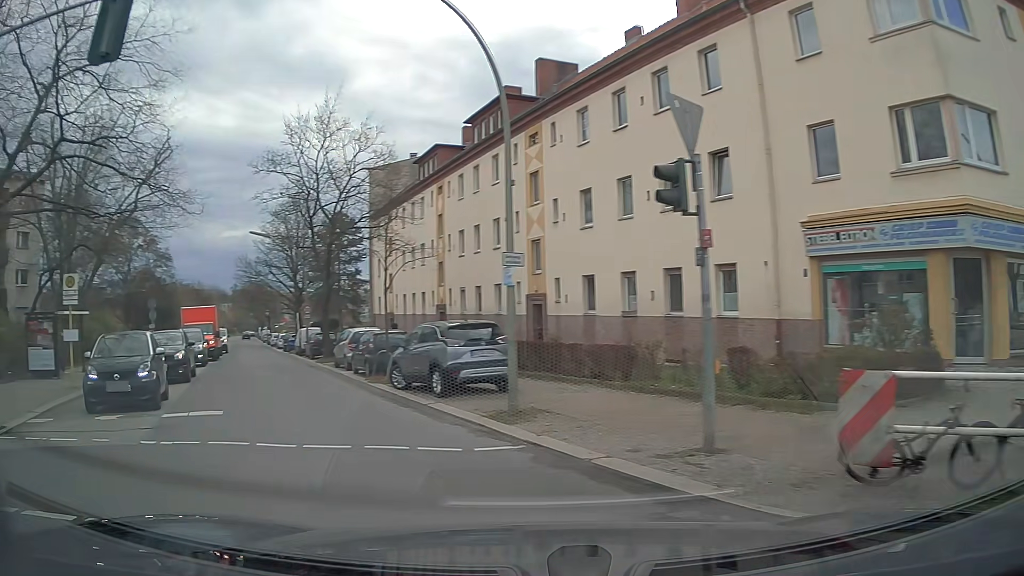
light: Day
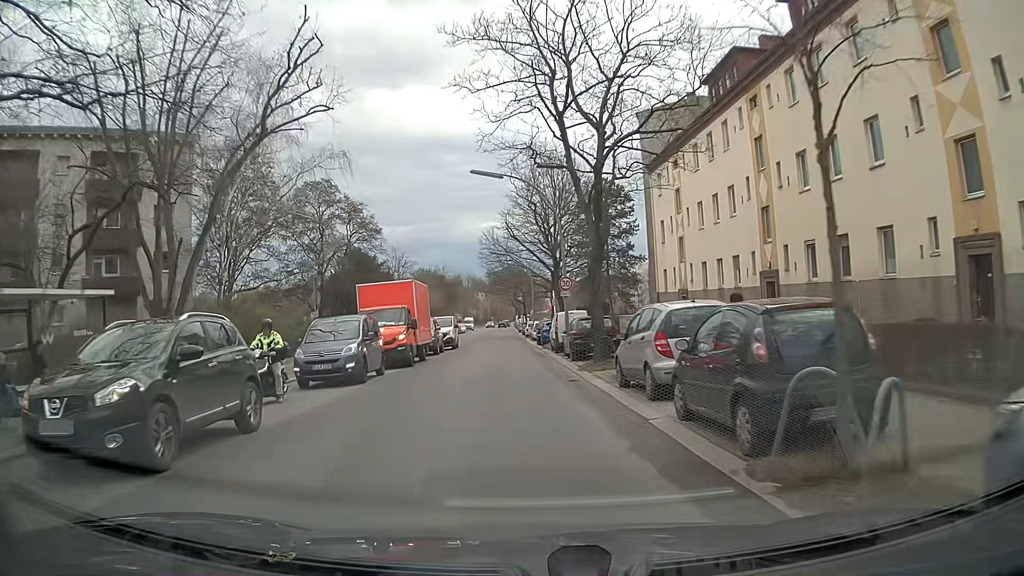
(-3.9, +14.4) m; -22°
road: tertiary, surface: asphalt
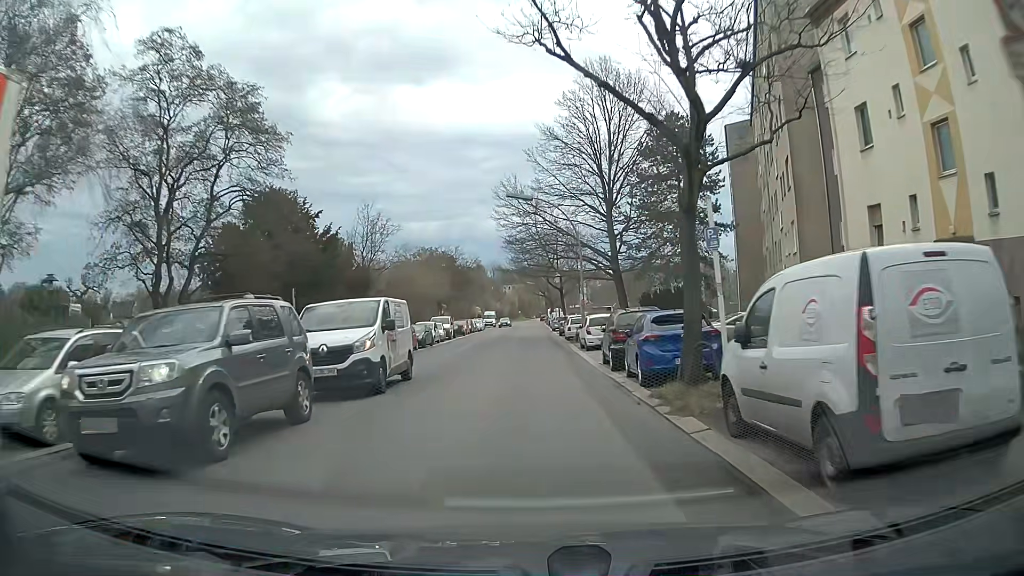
(-1.1, +25.8) m; -3°
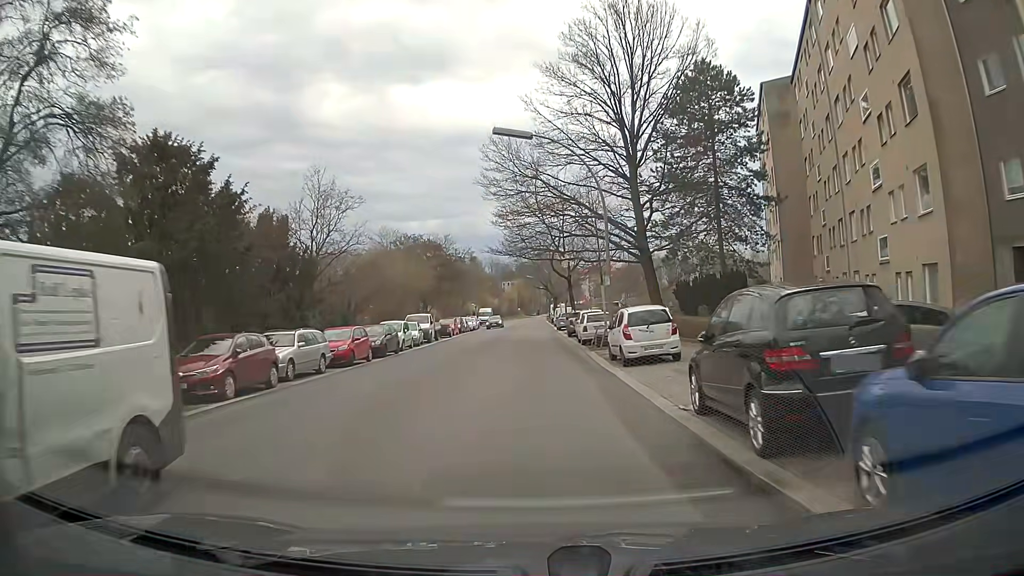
(0.0, +11.7) m; 0°
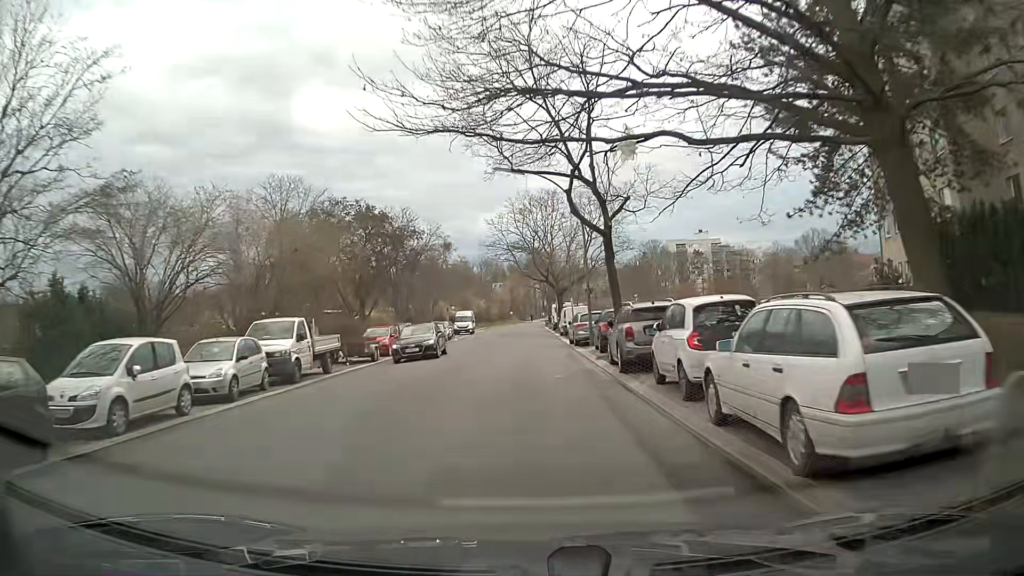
(0.0, +25.4) m; 0°
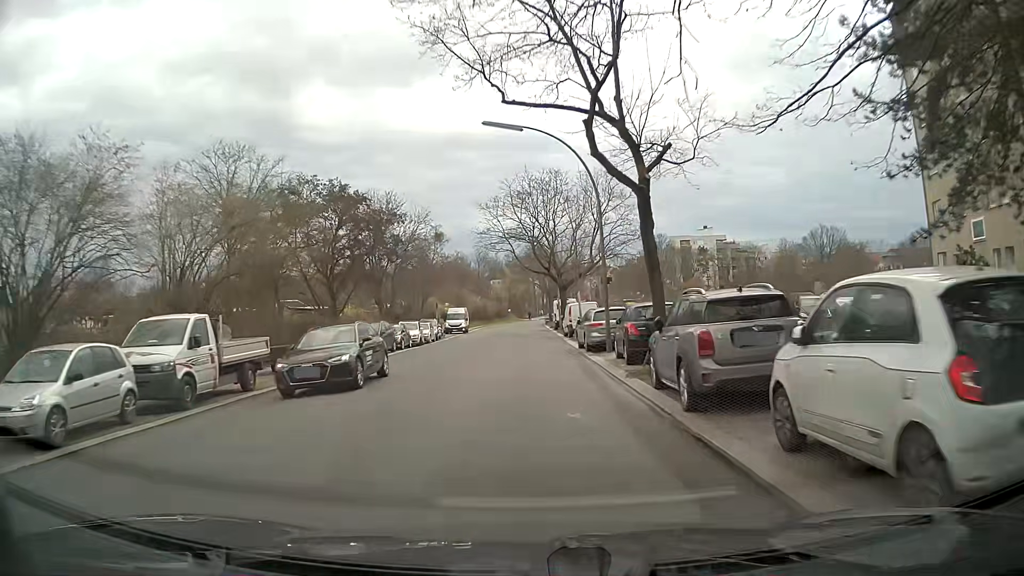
(0.0, +6.7) m; 0°
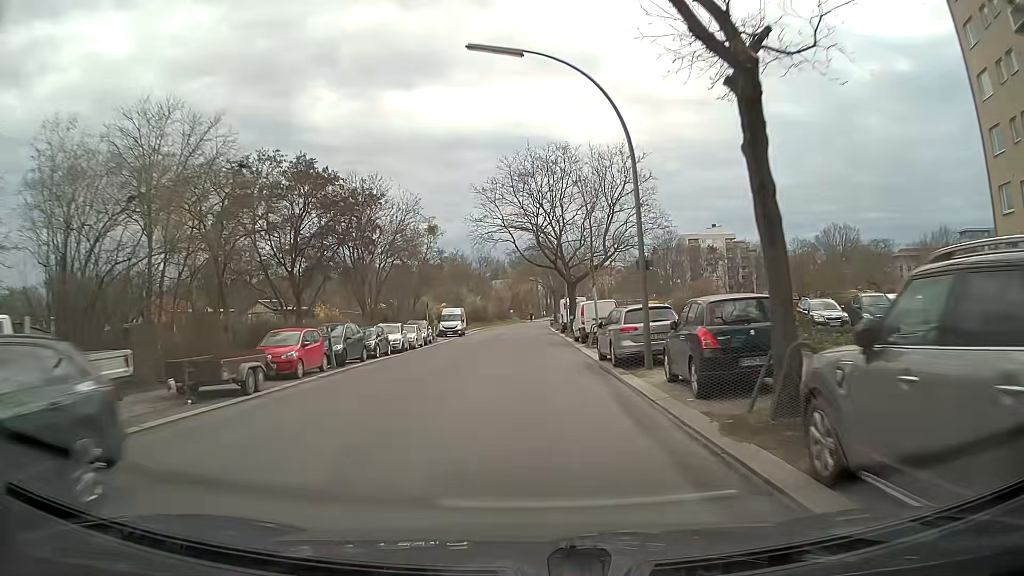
(0.0, +6.9) m; 0°
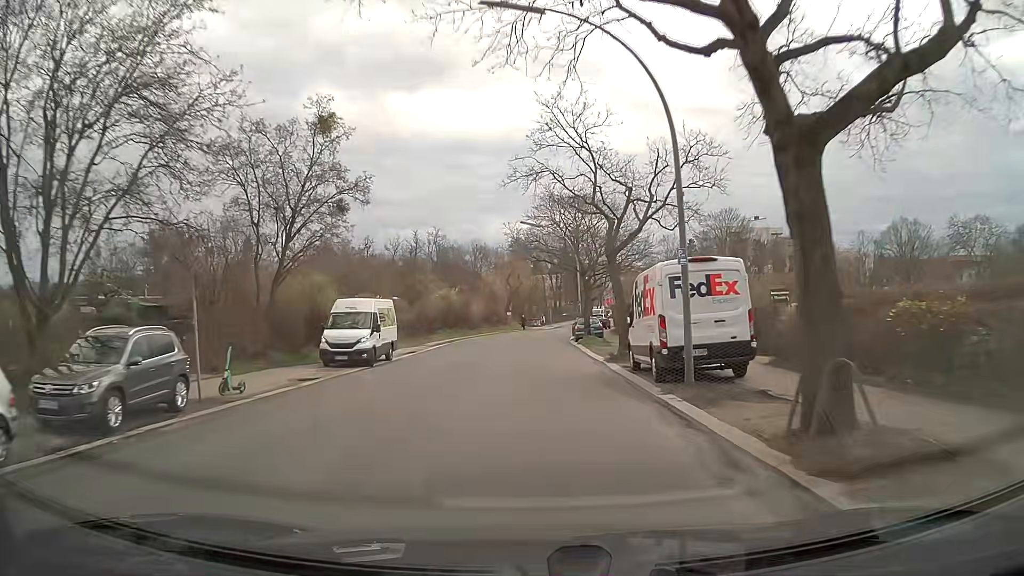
(-0.4, +36.0) m; -1°
